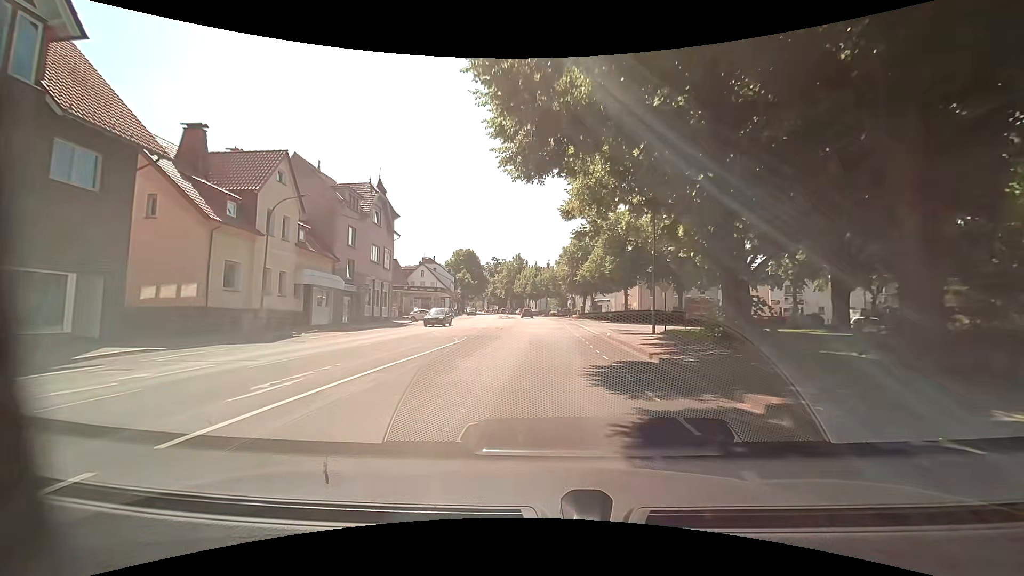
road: unclassified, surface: asphalt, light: Day
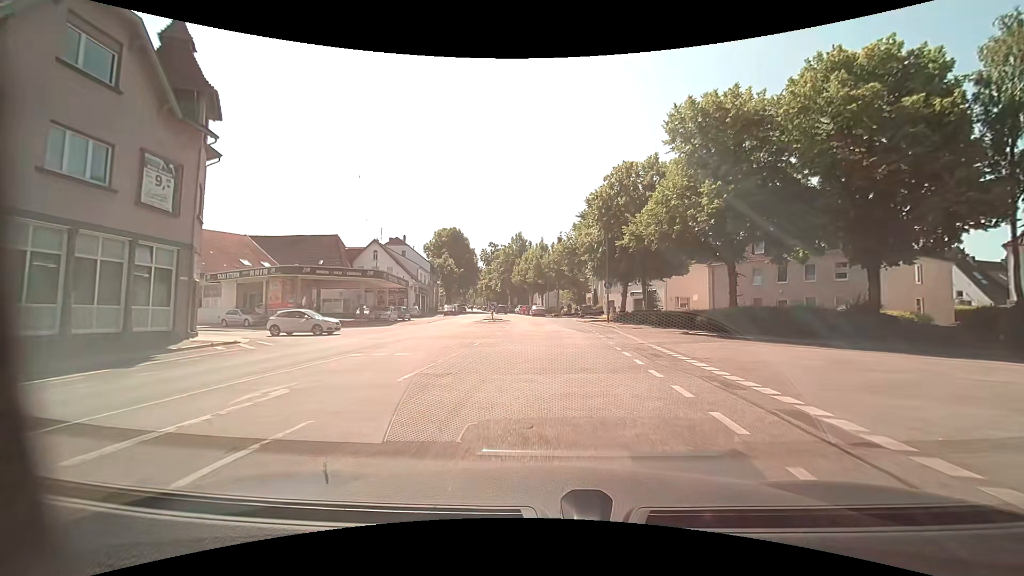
(-0.3, +31.9) m; 0°
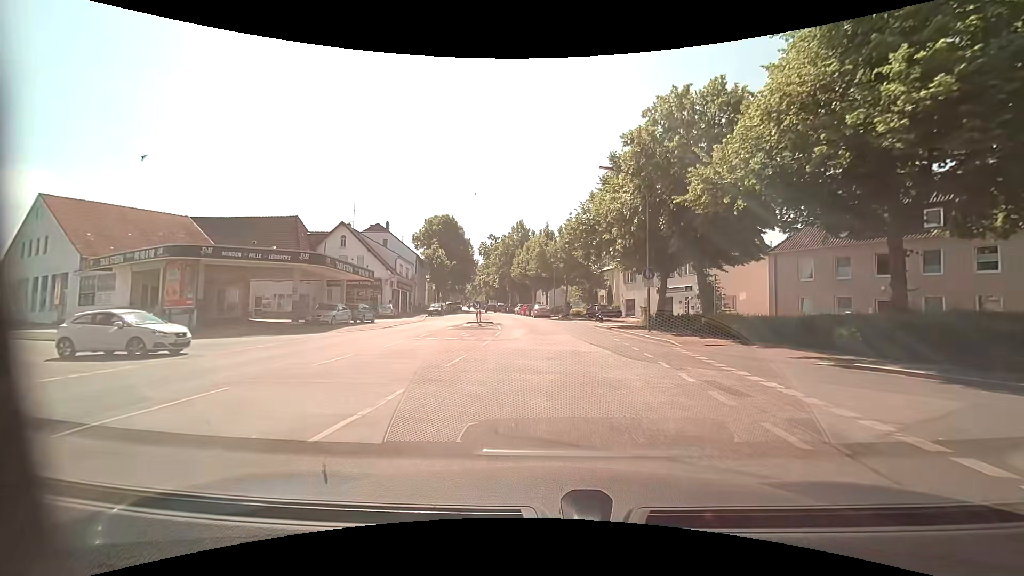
(-0.3, +12.5) m; -1°
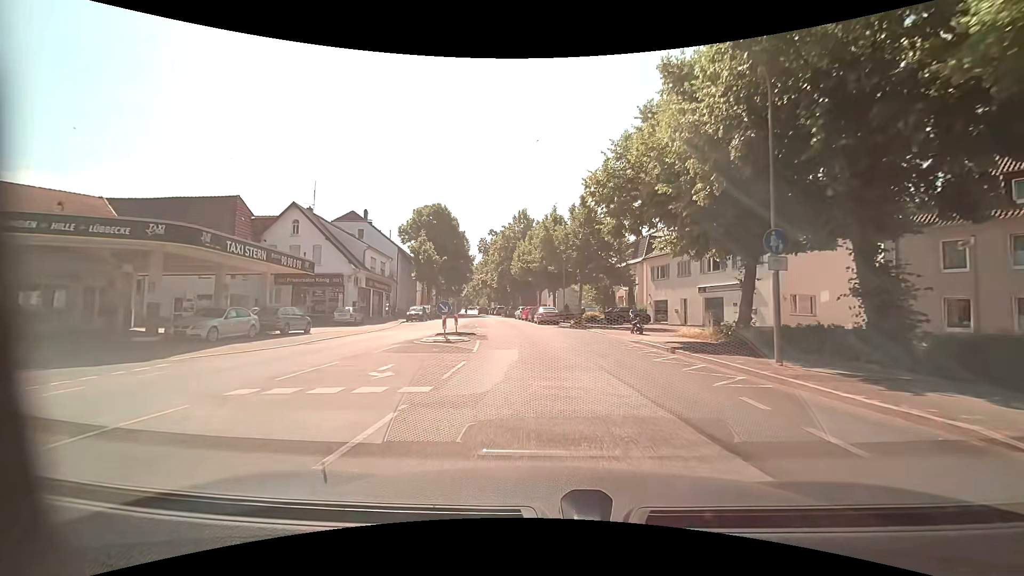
(-0.1, +12.1) m; -1°
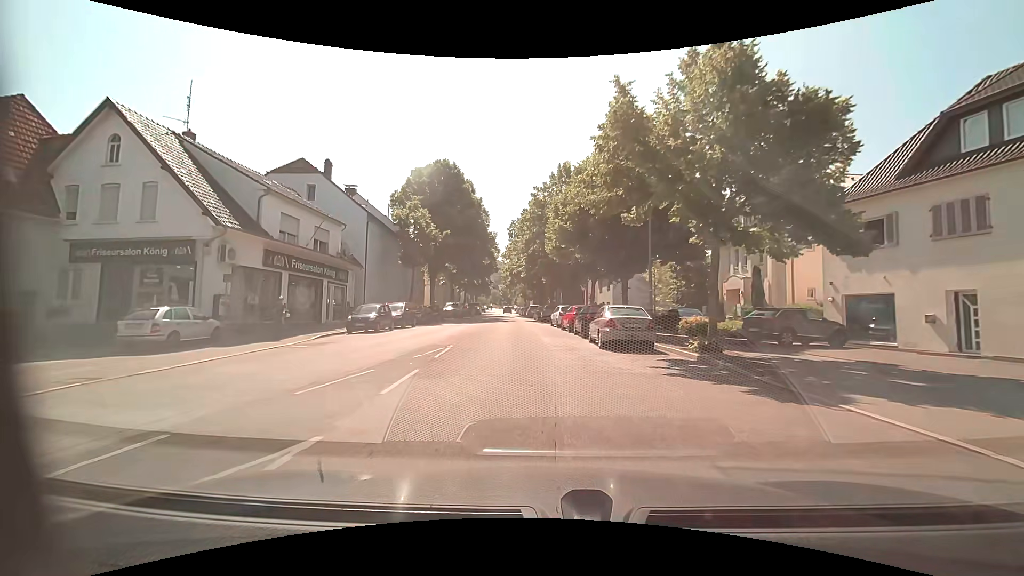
(-0.7, +23.3) m; -5°
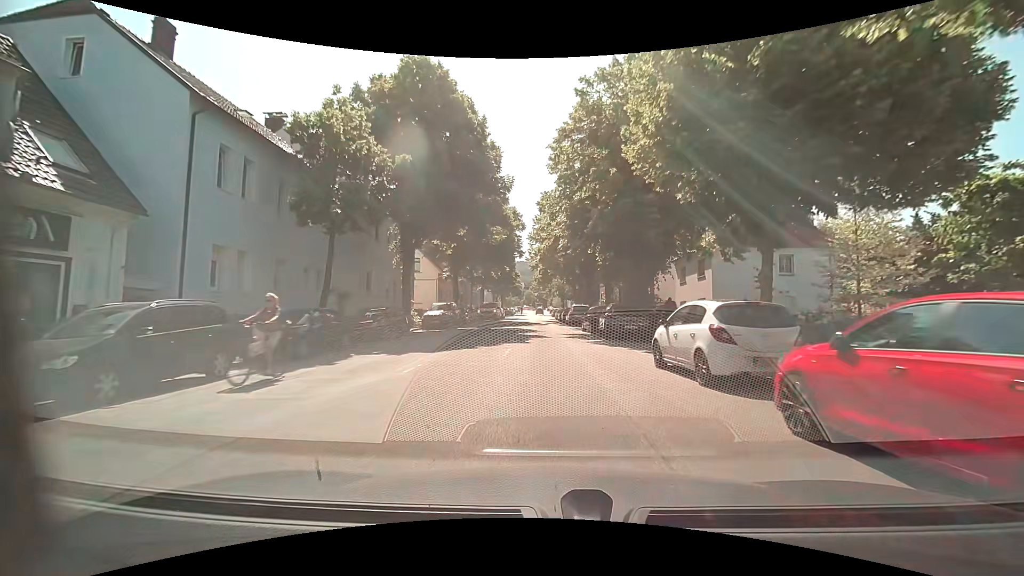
(-1.0, +23.7) m; -3°
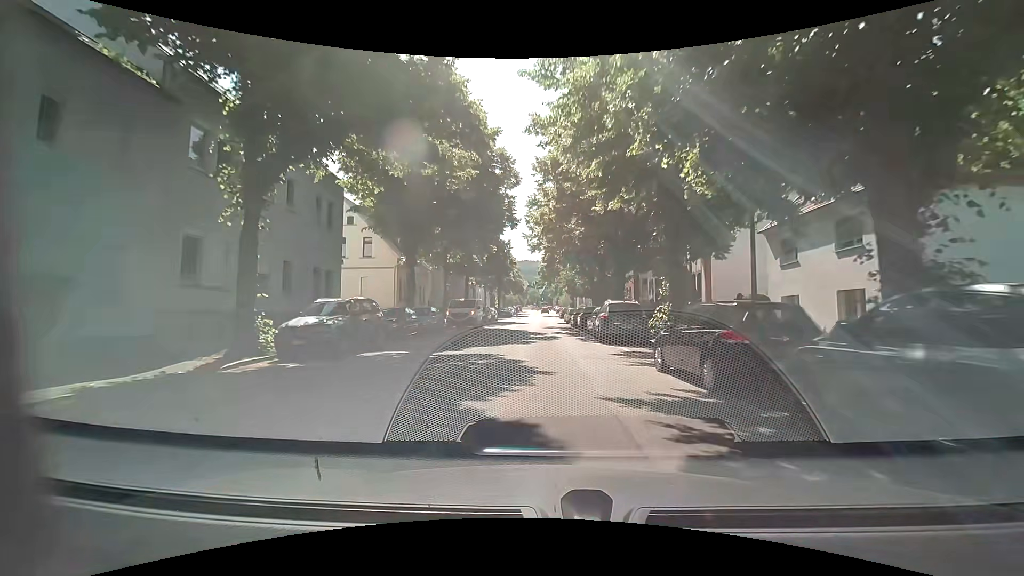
(-0.3, +18.2) m; -1°
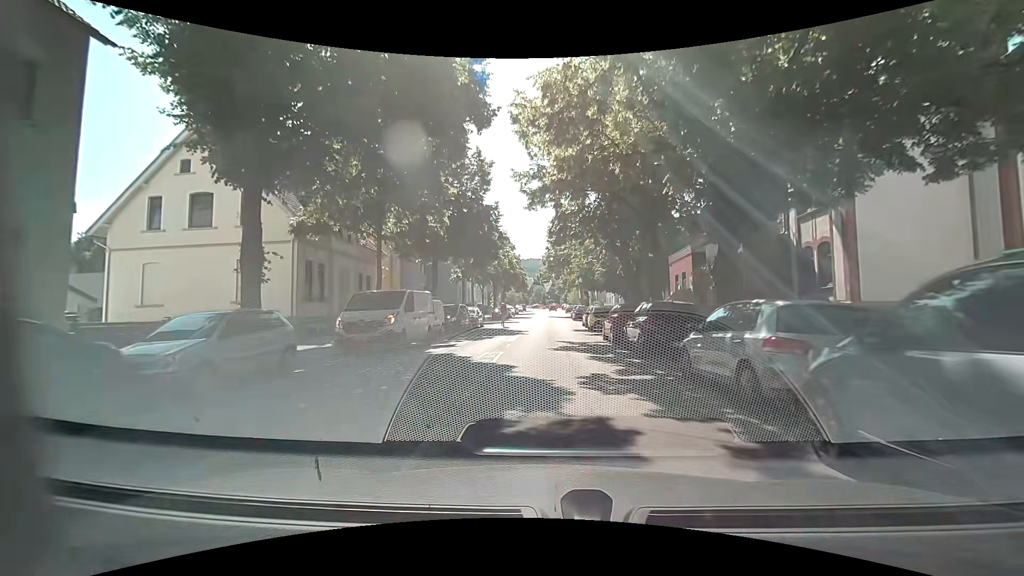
(-0.1, +17.6) m; -1°
(0, +10) (0, +20) (0, +30) (0, +40) (0, +50) (0, +60) (0, +70) (0, +80) (0, +90) (+1, +100) m
